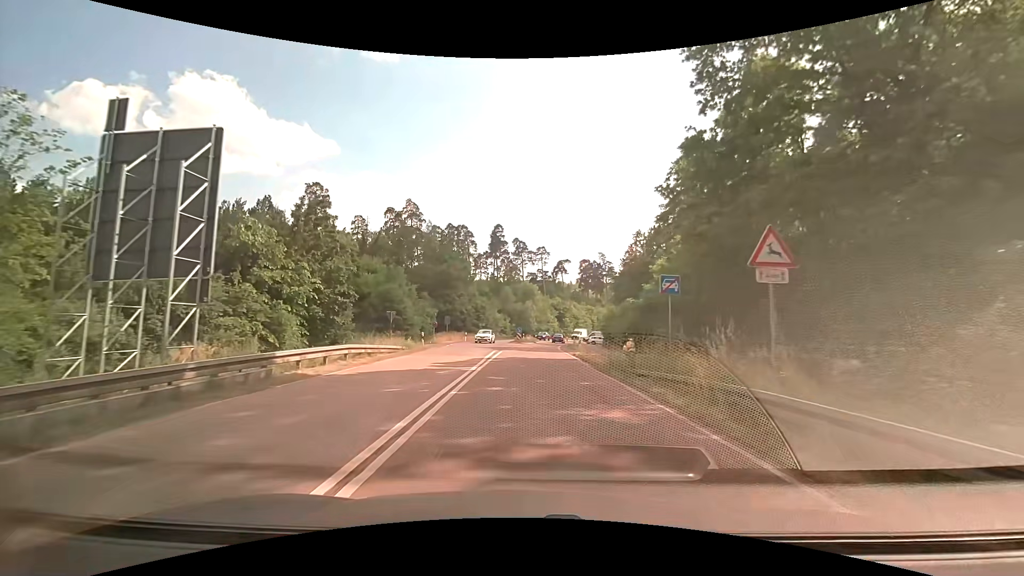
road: secondary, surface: asphalt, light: Day
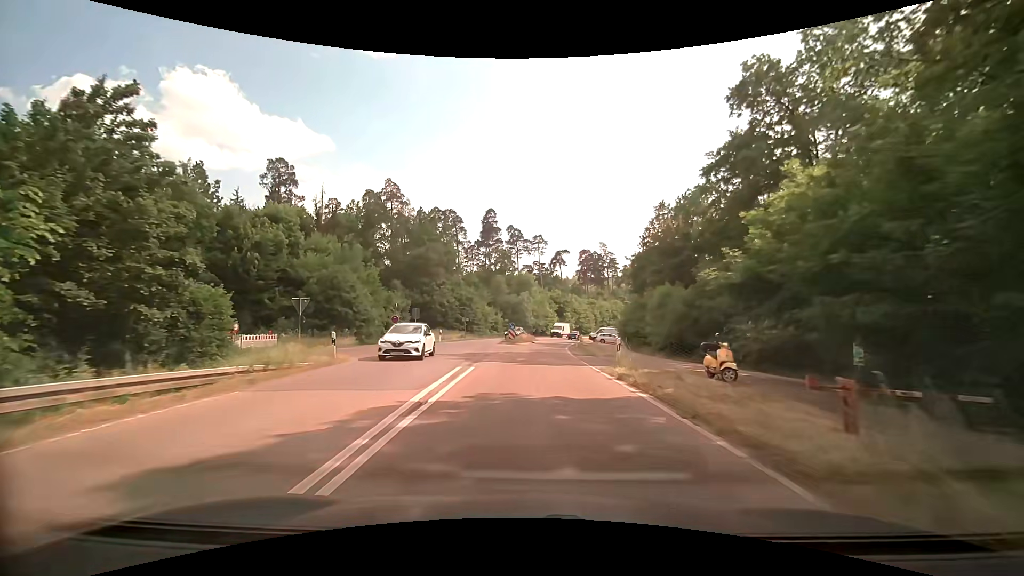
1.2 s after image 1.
(+0.2, +14.6) m; +1°
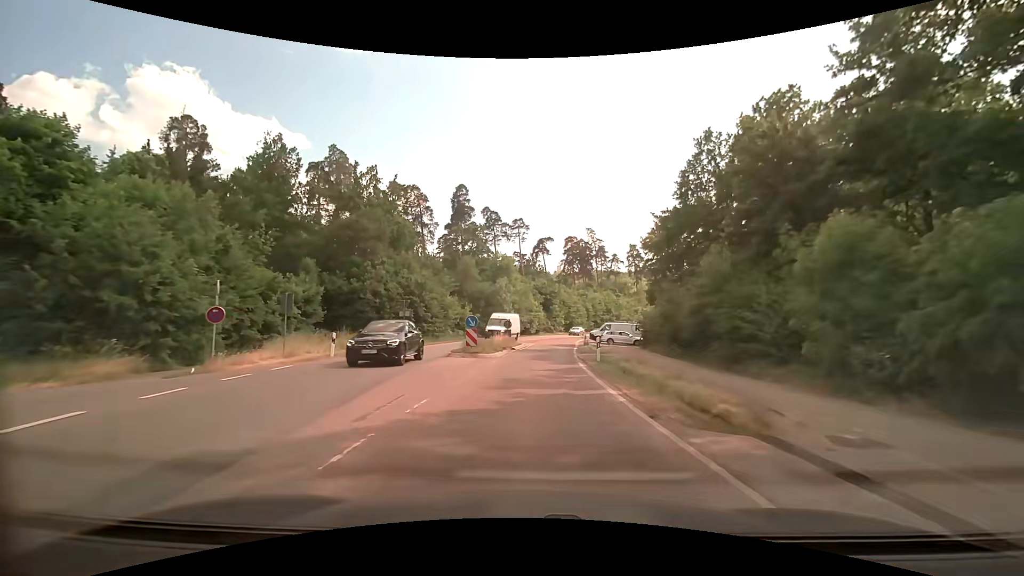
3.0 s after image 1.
(+0.3, +20.5) m; +2°
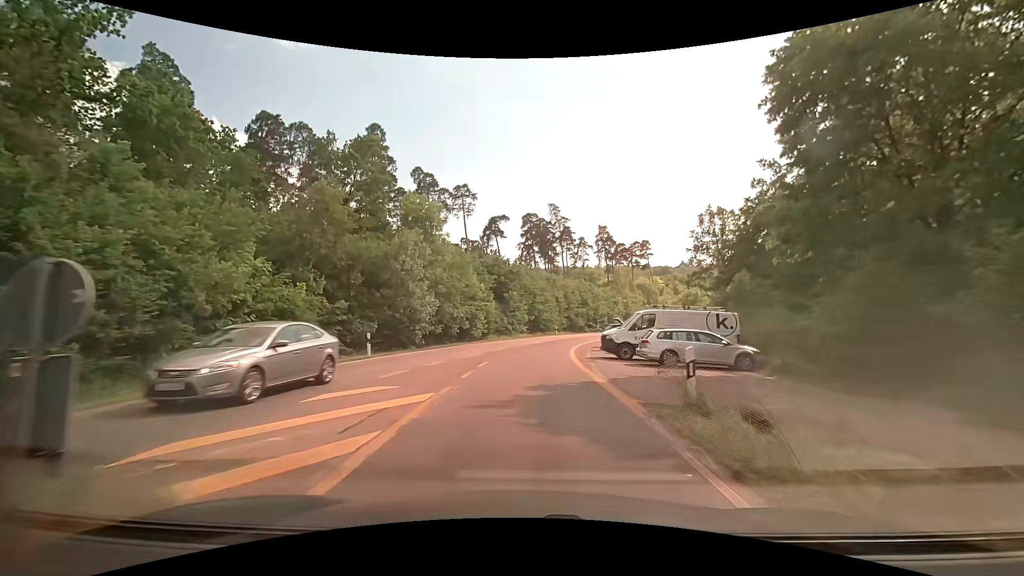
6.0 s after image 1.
(+1.3, +32.7) m; +5°
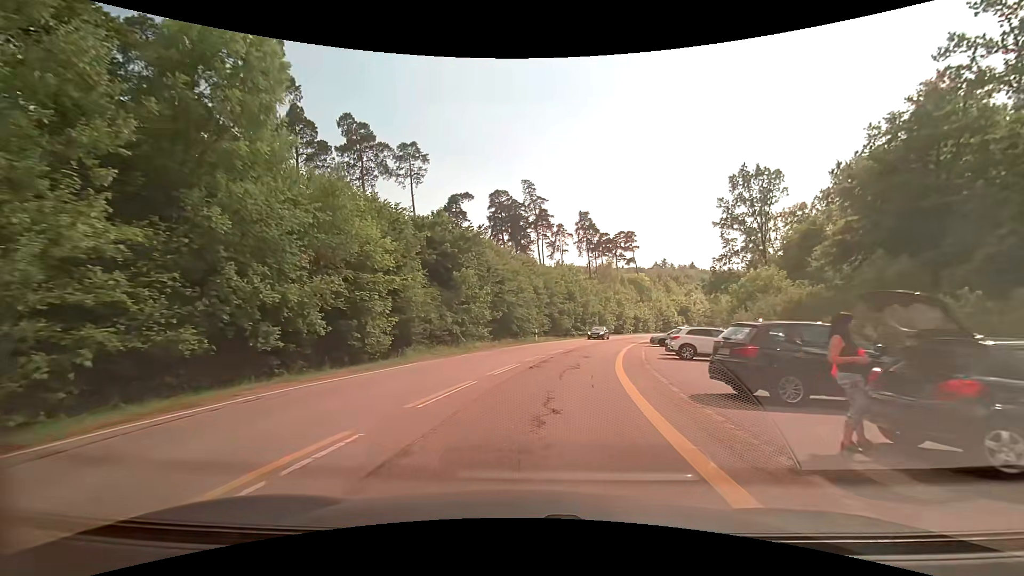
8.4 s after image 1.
(+0.5, +24.5) m; +3°
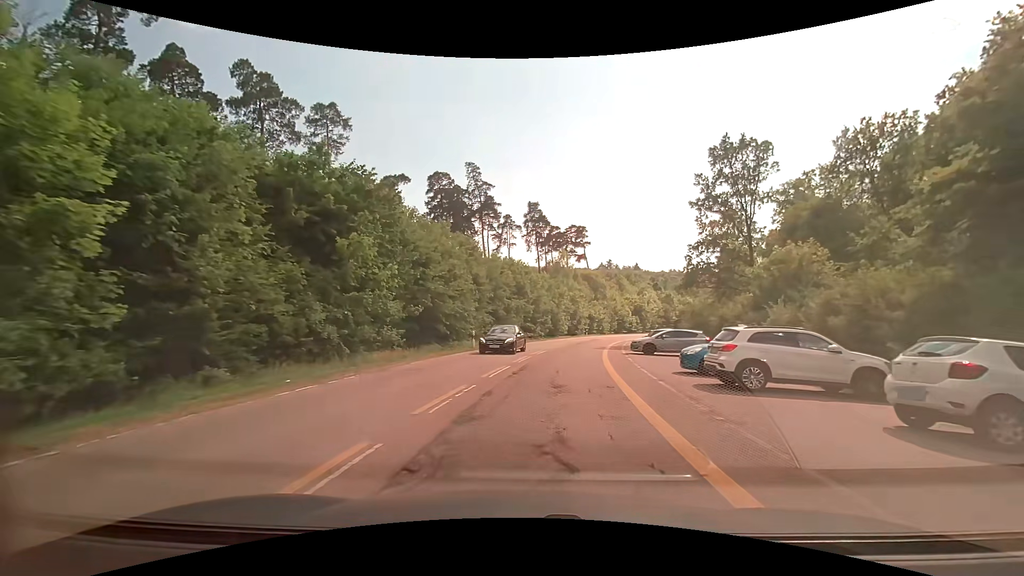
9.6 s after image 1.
(+0.7, +12.3) m; +6°
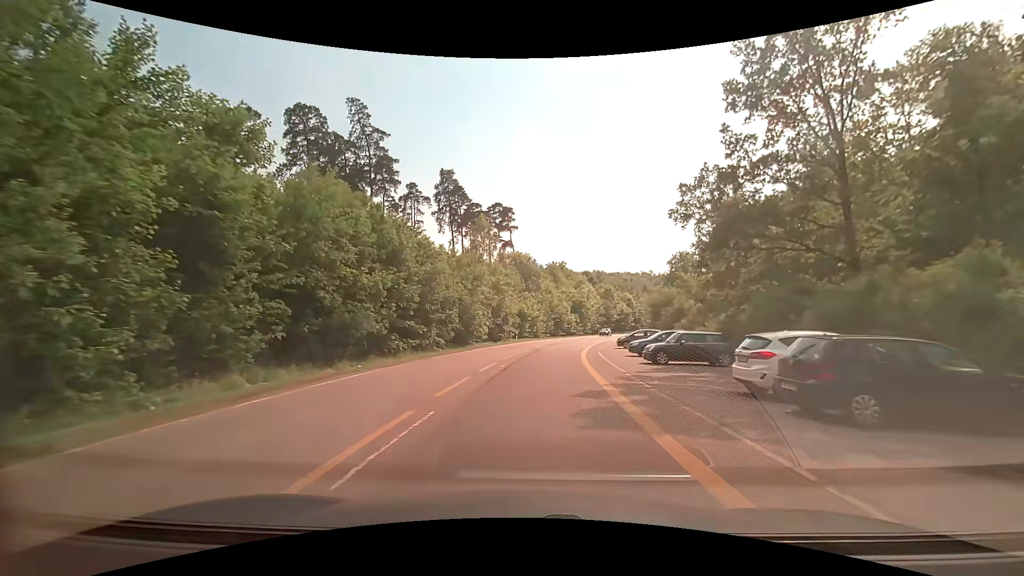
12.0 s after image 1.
(+2.6, +27.4) m; +9°
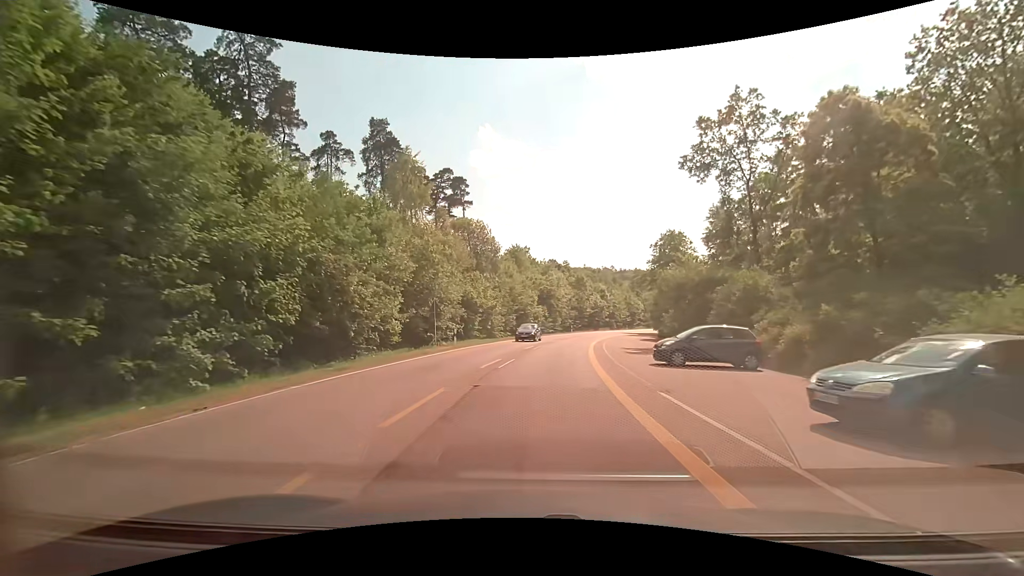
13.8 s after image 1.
(+0.9, +21.4) m; +4°
(0, +10) (+1, +20) (+2, +30) (+4, +40) (+6, +50) (+8, +59) (+11, +69) (+14, +79) (+17, +88) (+20, +97) m
